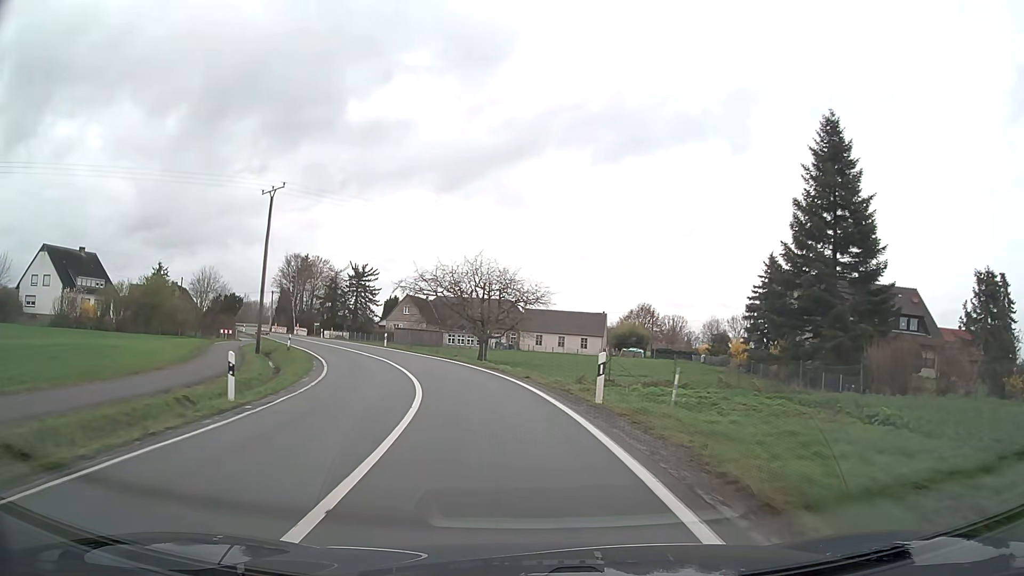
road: secondary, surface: asphalt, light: Day
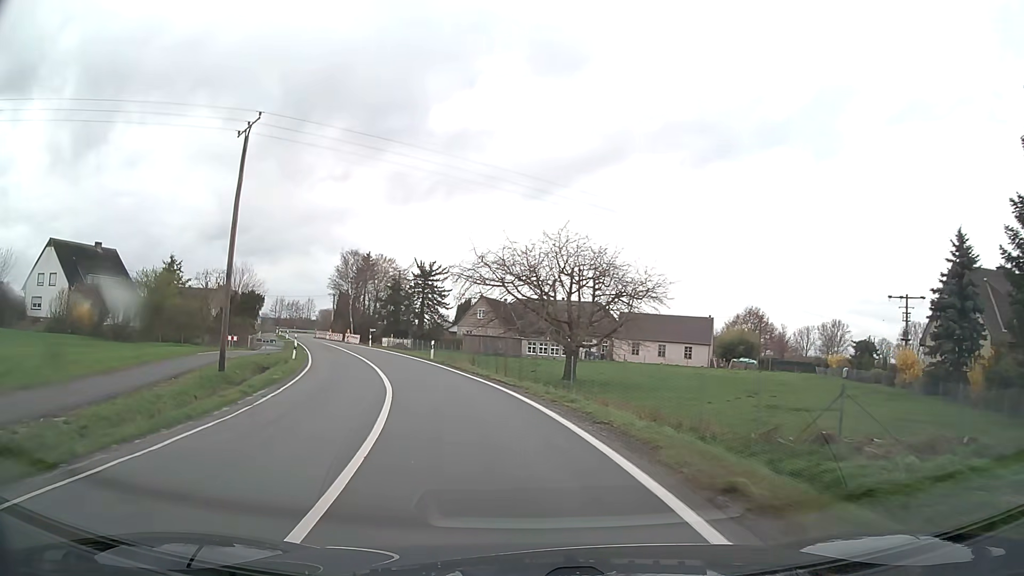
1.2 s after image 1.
(-0.8, +15.1) m; -7°
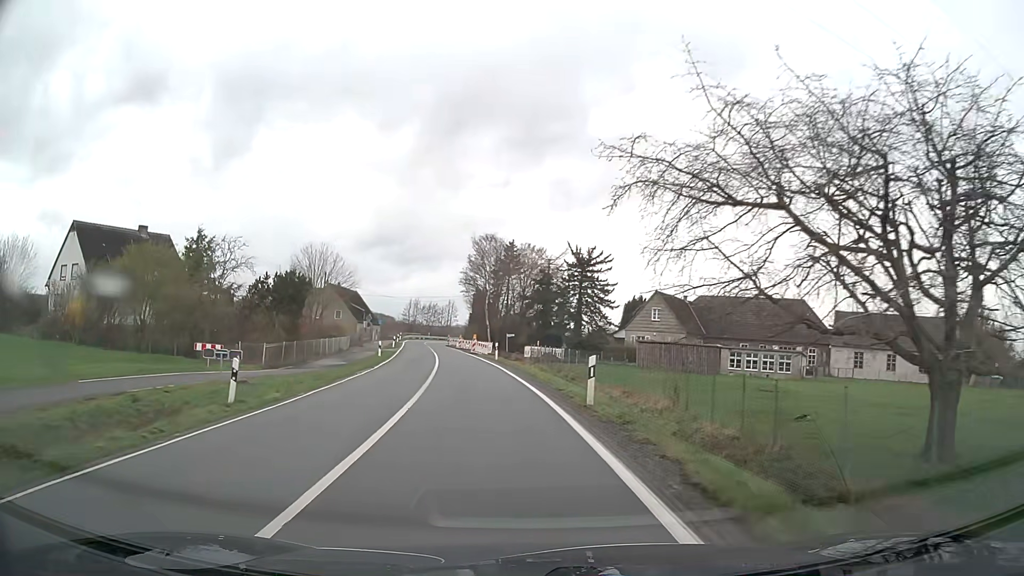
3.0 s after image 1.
(-2.8, +22.4) m; -14°
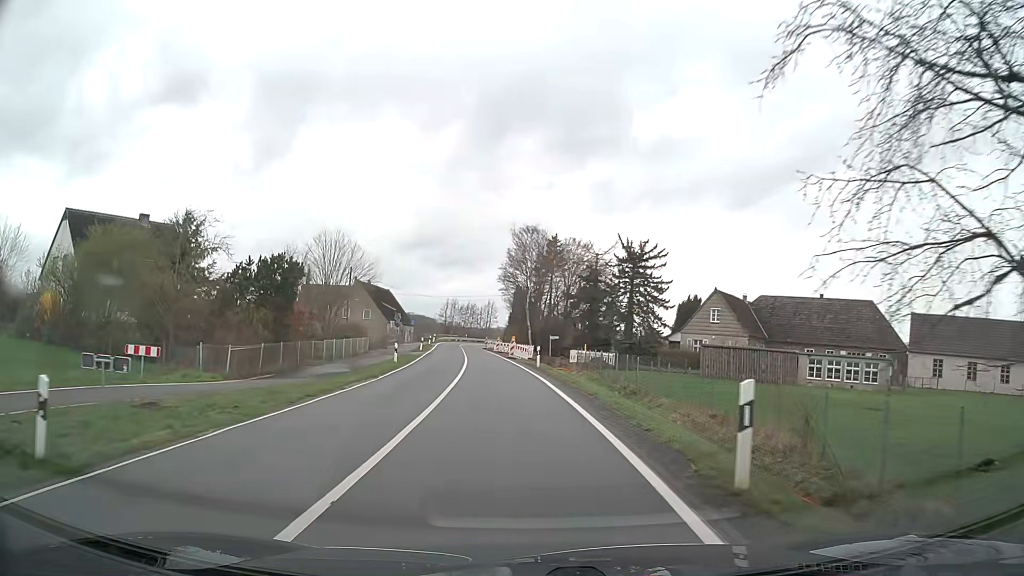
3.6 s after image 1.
(-0.2, +7.5) m; -4°
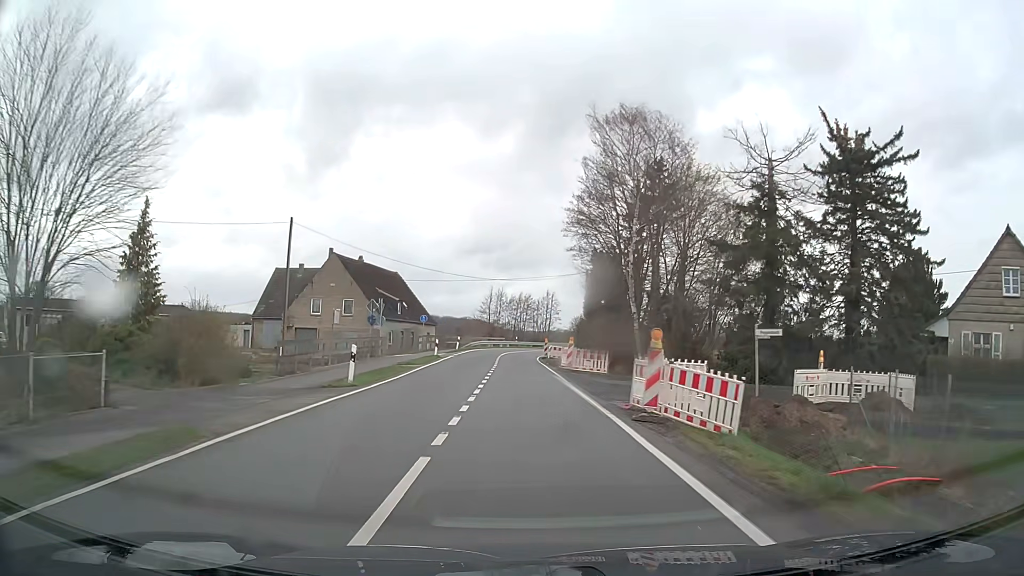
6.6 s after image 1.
(-2.1, +37.8) m; -5°
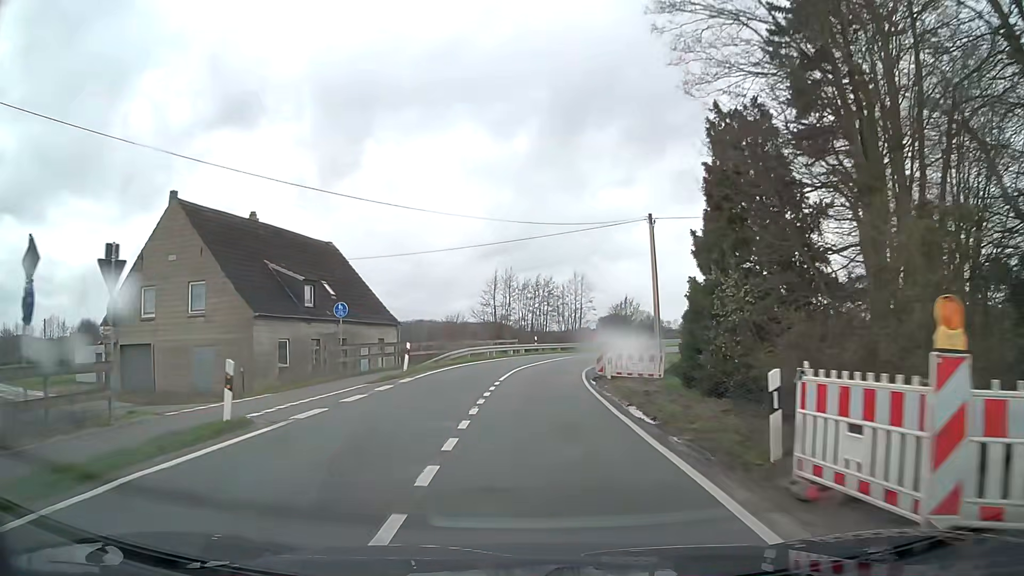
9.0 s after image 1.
(-0.3, +30.4) m; -1°
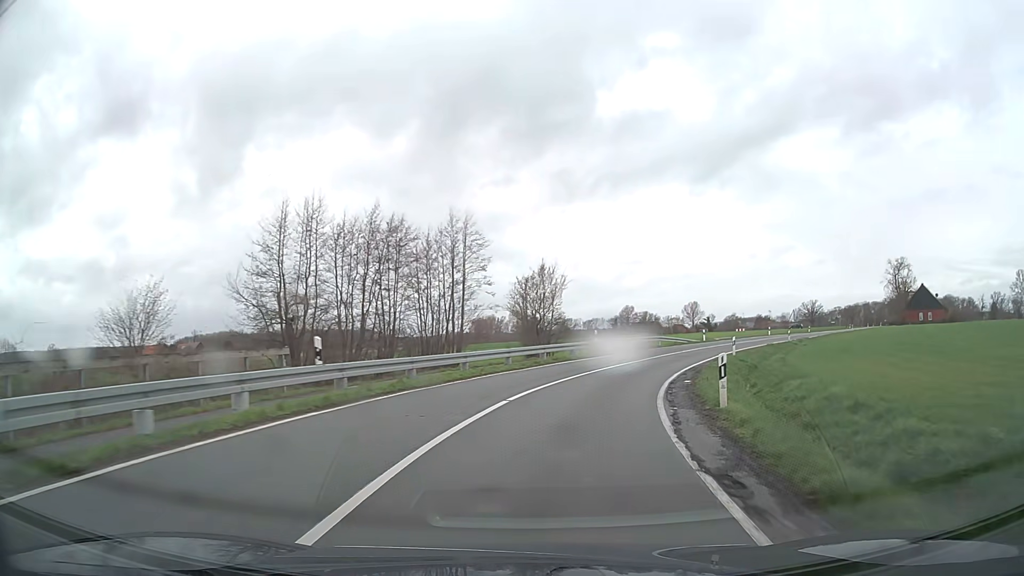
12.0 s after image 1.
(+1.7, +38.0) m; +10°
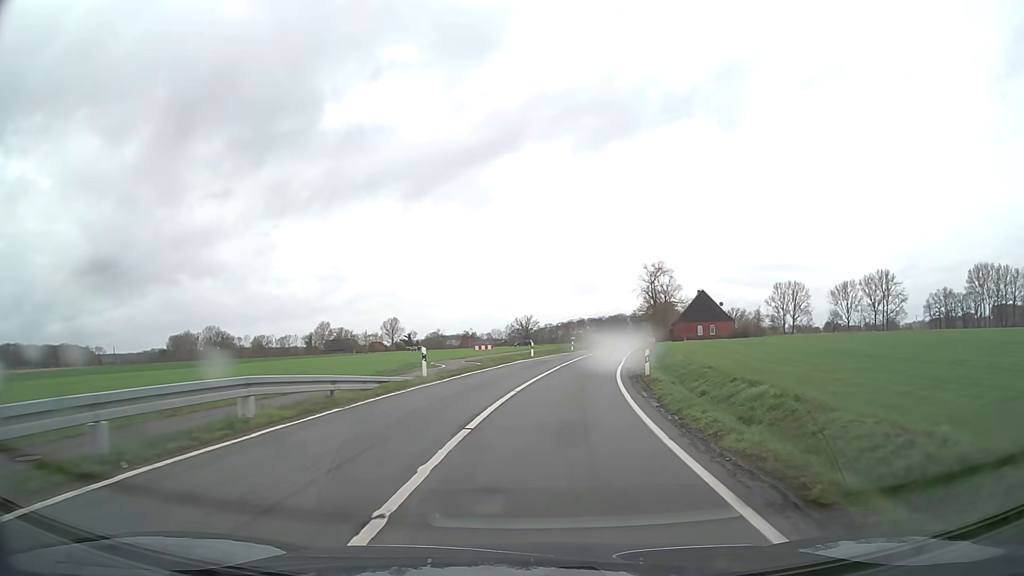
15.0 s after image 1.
(+8.3, +36.8) m; +25°
